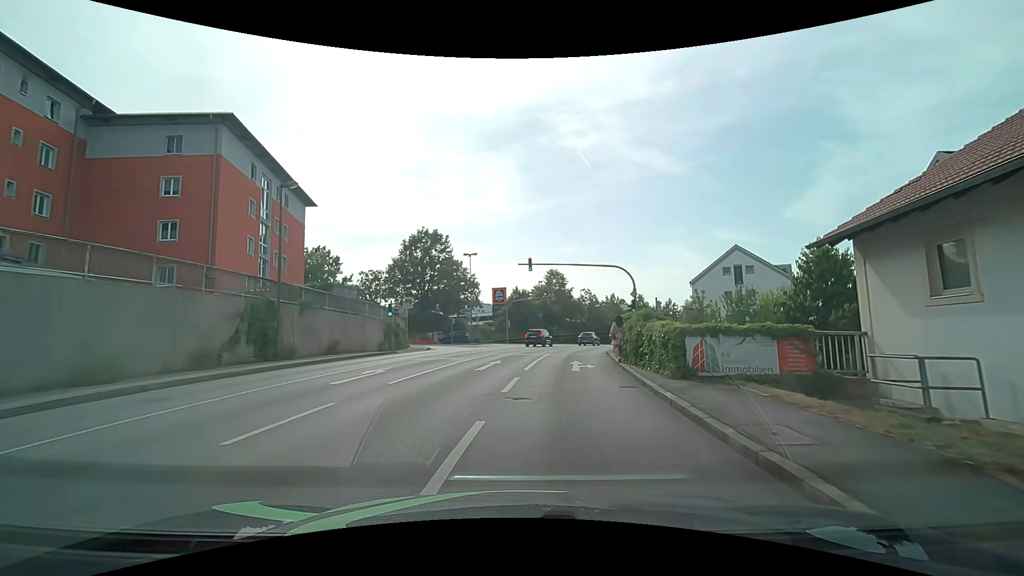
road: tertiary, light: Day
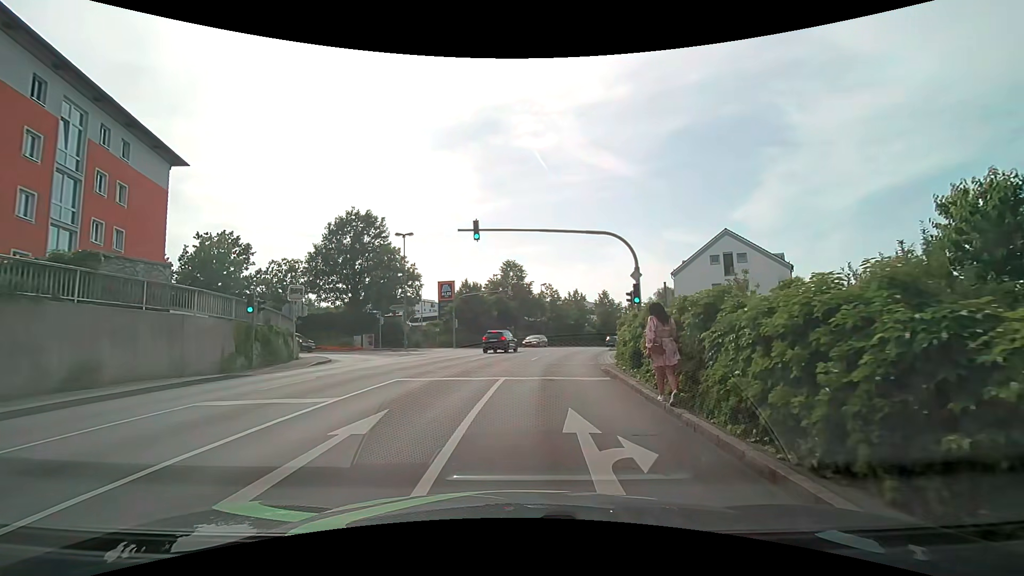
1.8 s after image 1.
(+0.6, +11.5) m; +6°
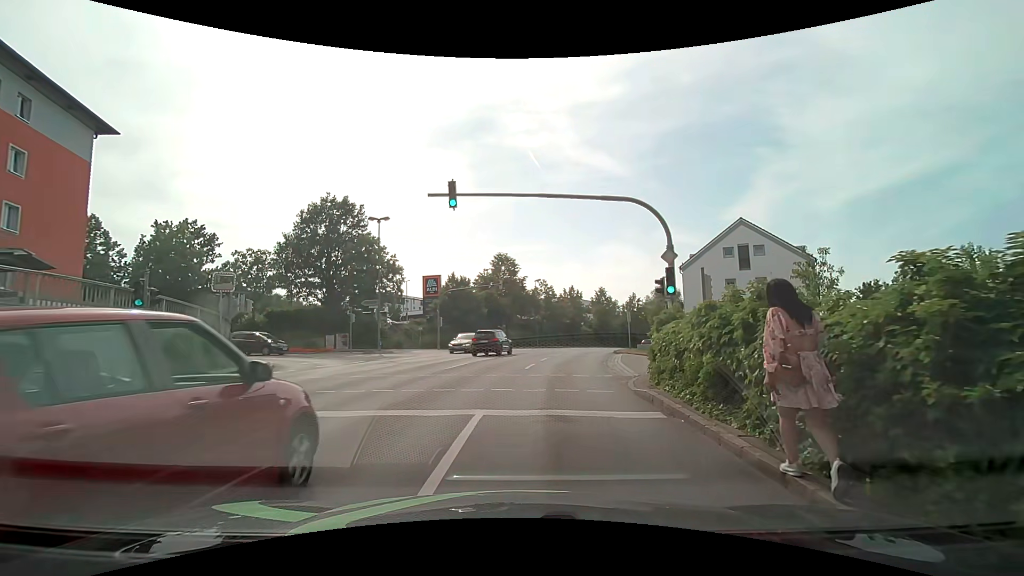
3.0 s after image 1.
(0.0, +5.5) m; +1°
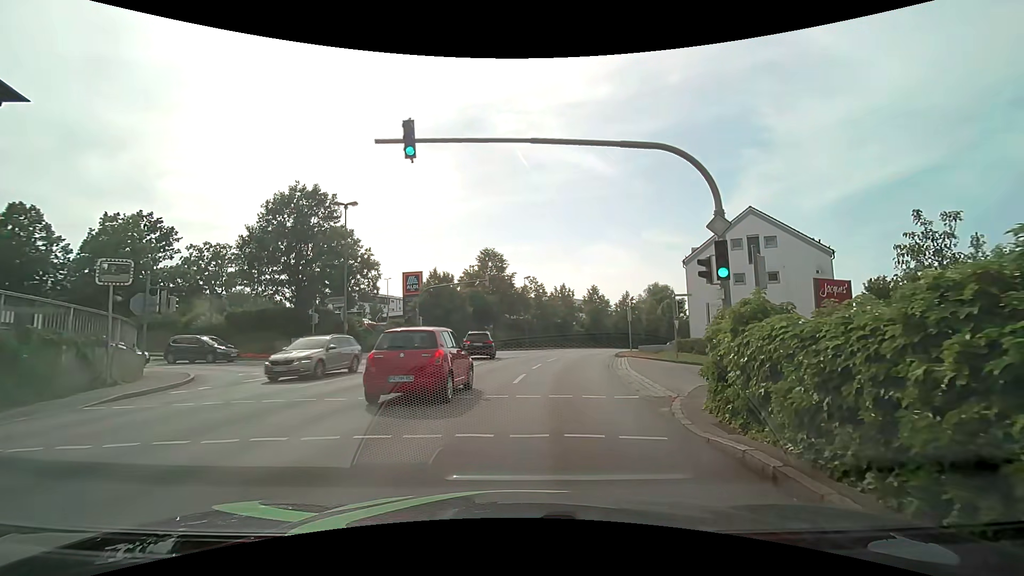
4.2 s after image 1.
(0.0, +4.7) m; +1°
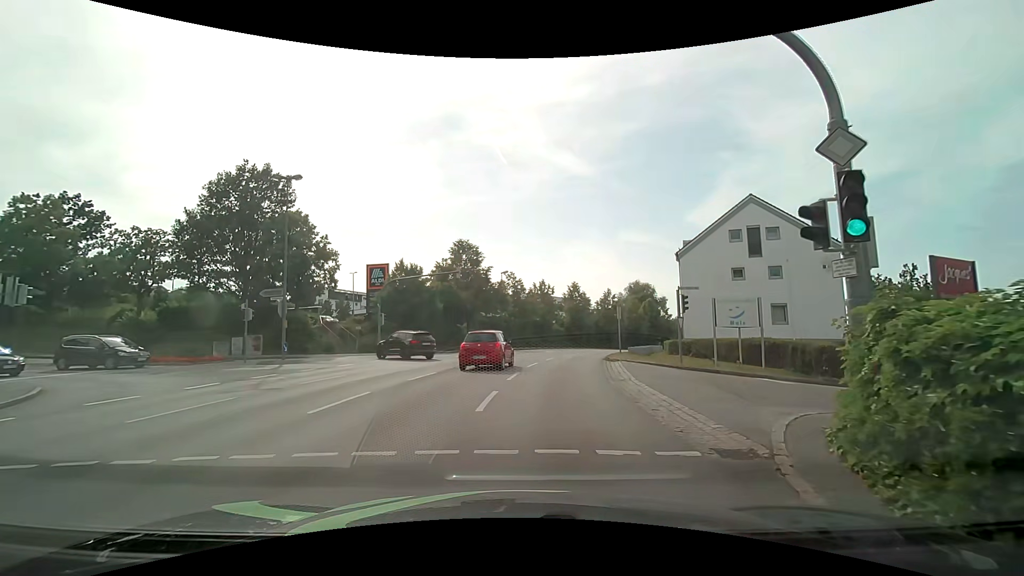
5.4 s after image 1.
(+0.1, +5.1) m; +3°
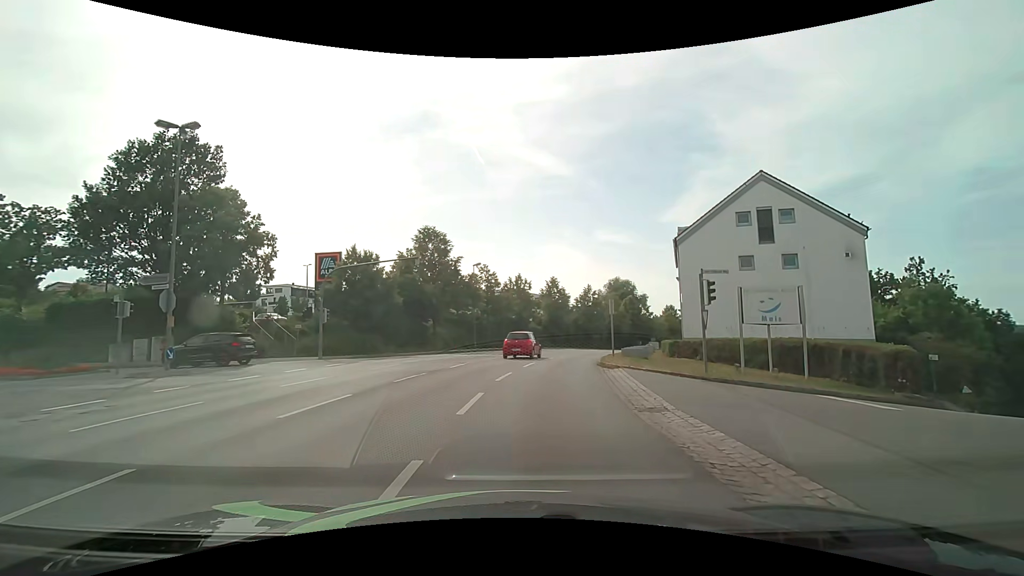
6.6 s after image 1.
(+0.1, +6.6) m; +2°
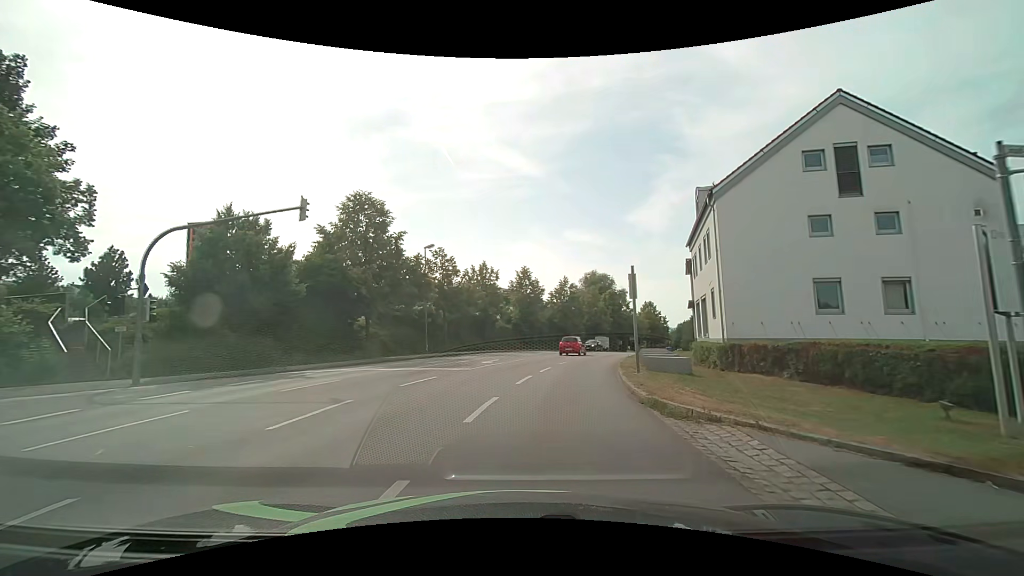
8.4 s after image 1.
(+0.6, +12.8) m; +4°
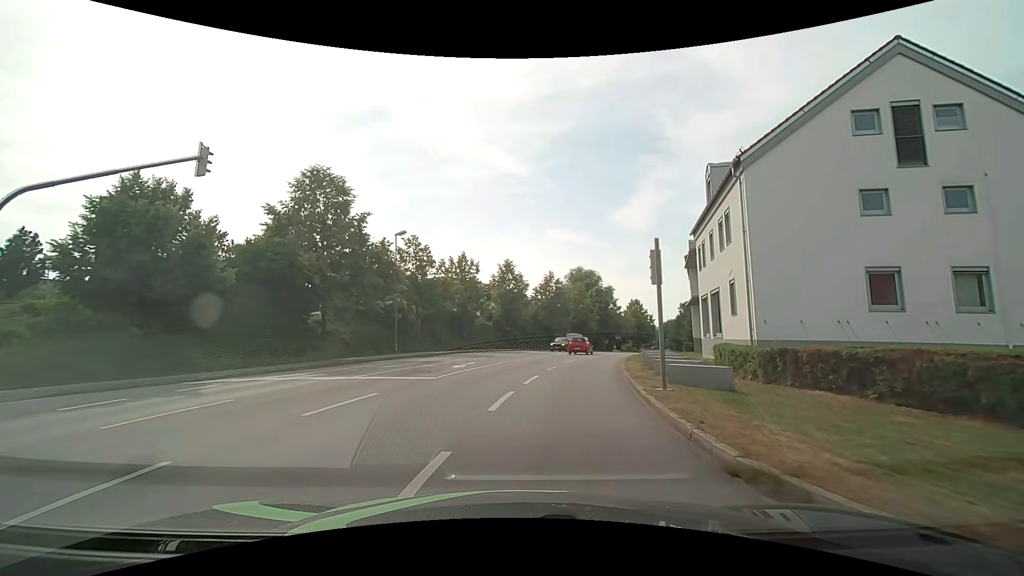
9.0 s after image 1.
(+0.1, +5.0) m; +2°
(+1, +10) (+2, +20) (+4, +30) (+7, +39) (+9, +49) (+13, +58) (+17, +67) (+21, +77) (+25, +86) (+28, +95) m
